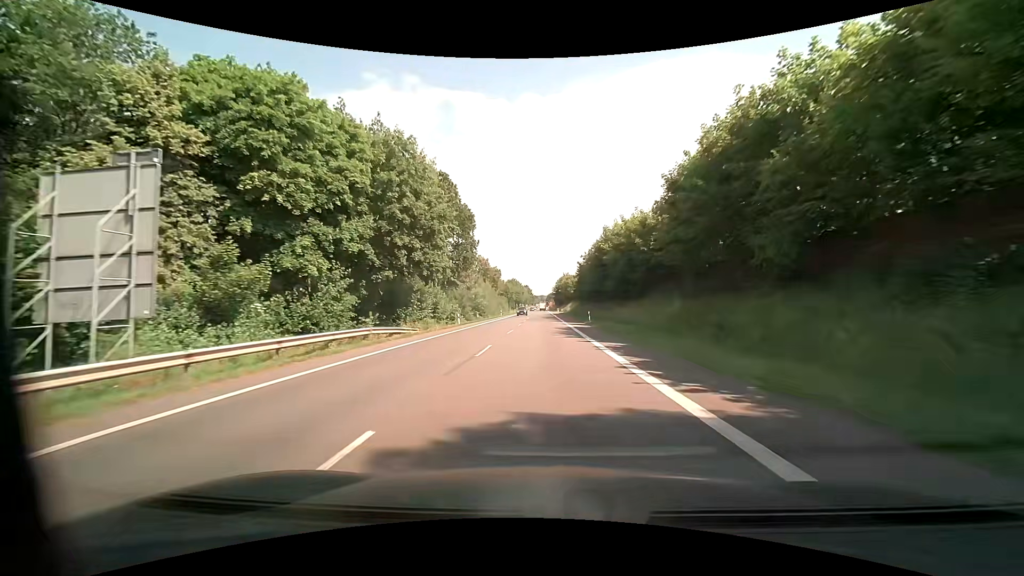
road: primary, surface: asphalt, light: Day
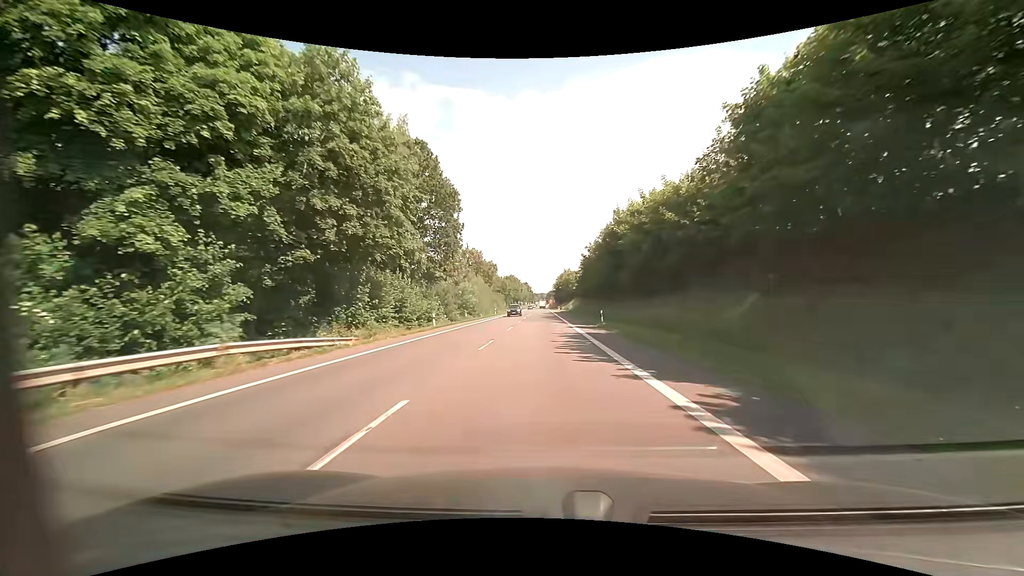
(0.0, +10.8) m; 0°
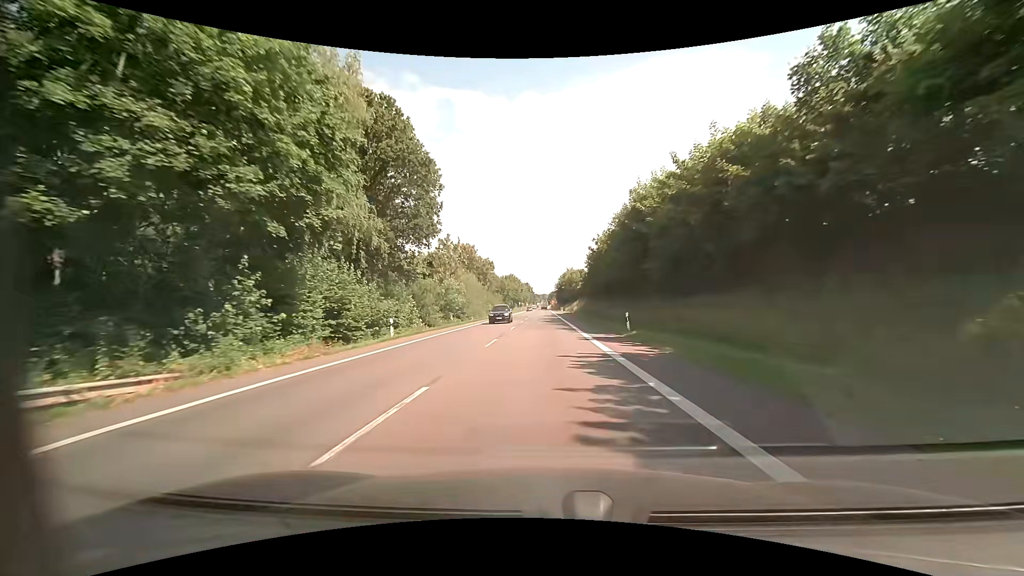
(0.0, +10.8) m; 0°
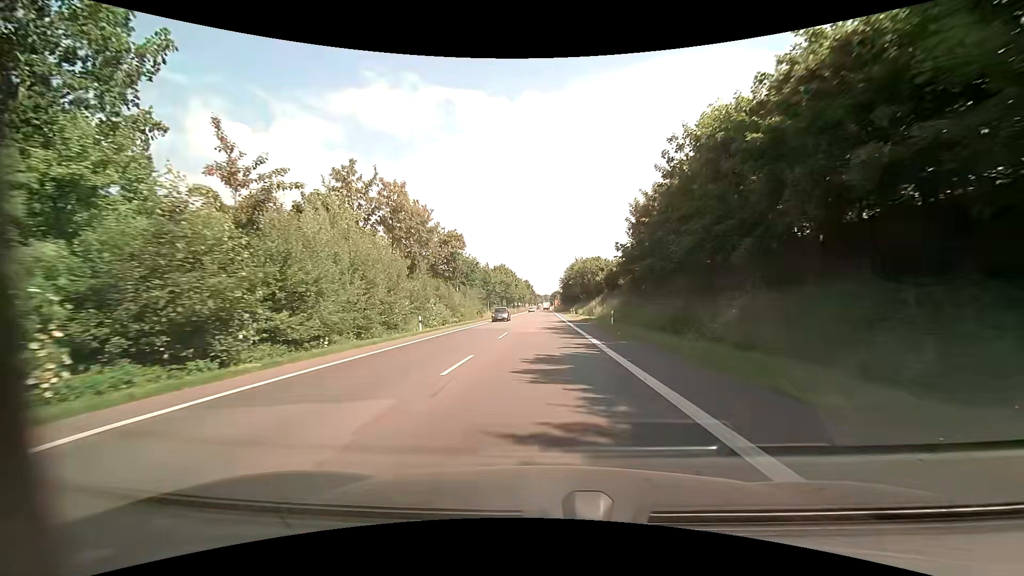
(-0.2, +43.2) m; 0°
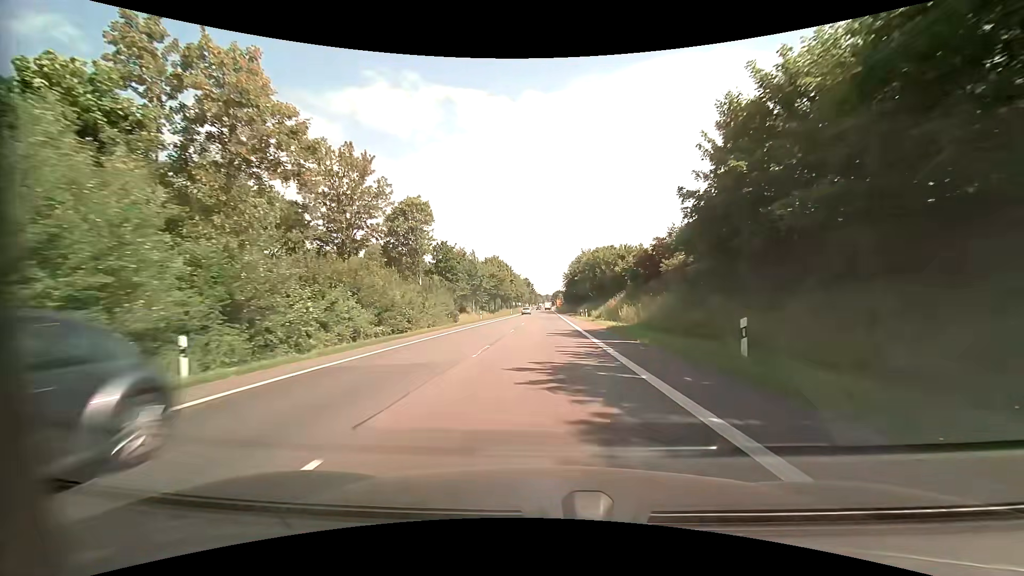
(-0.1, +21.6) m; 0°
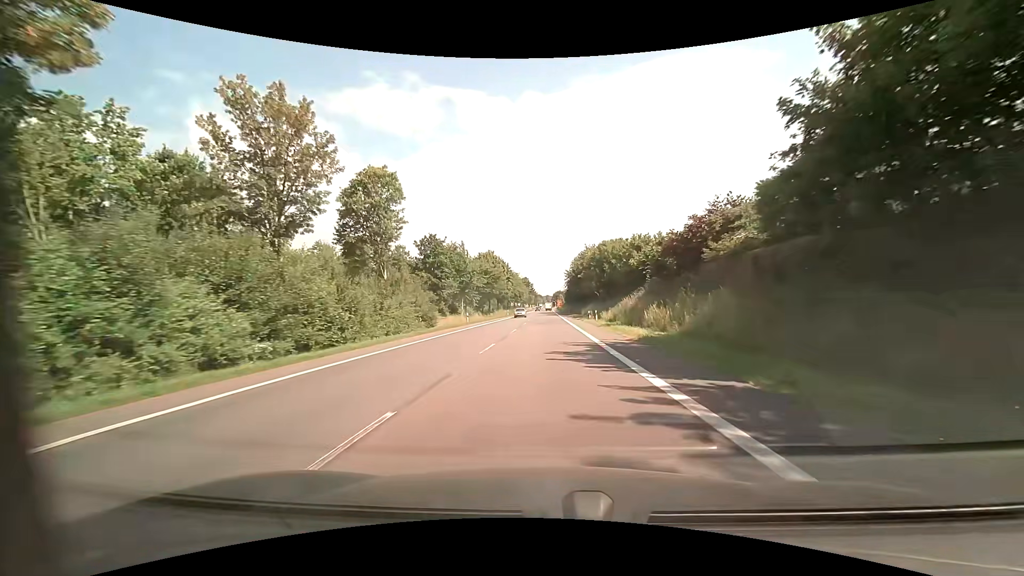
(0.0, +10.8) m; 0°
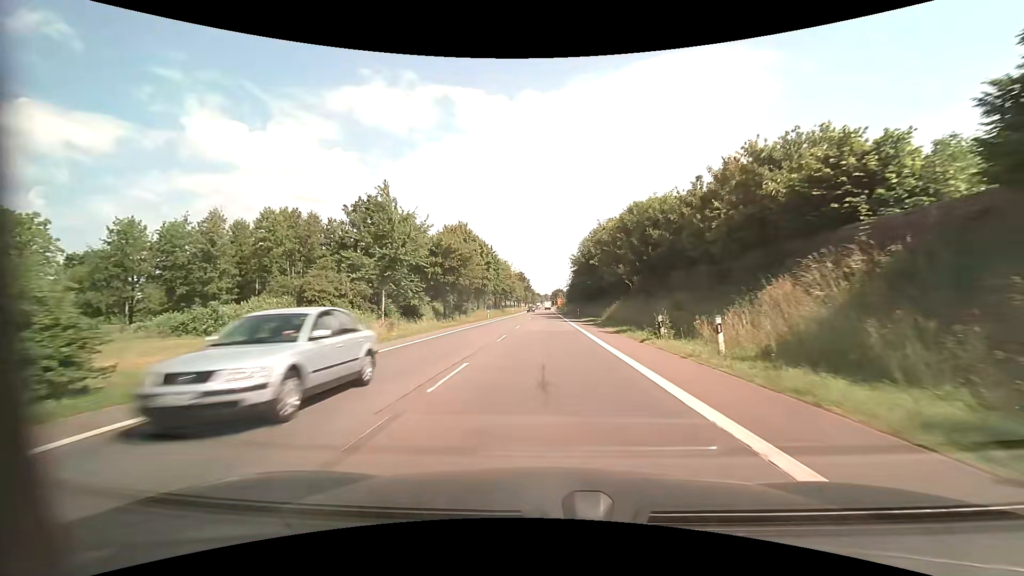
(+0.1, +32.3) m; 0°
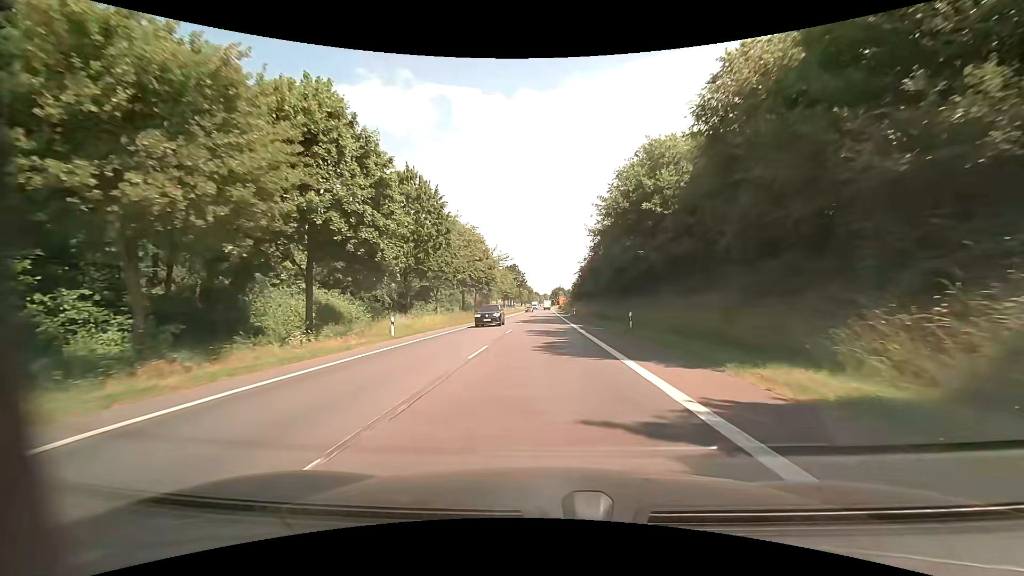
(0.0, +42.9) m; 0°
(0, +10) (0, +20) (0, +30) (0, +40) (0, +50) (0, +60) (0, +70) (0, +80) (0, +90) (0, +100) m
